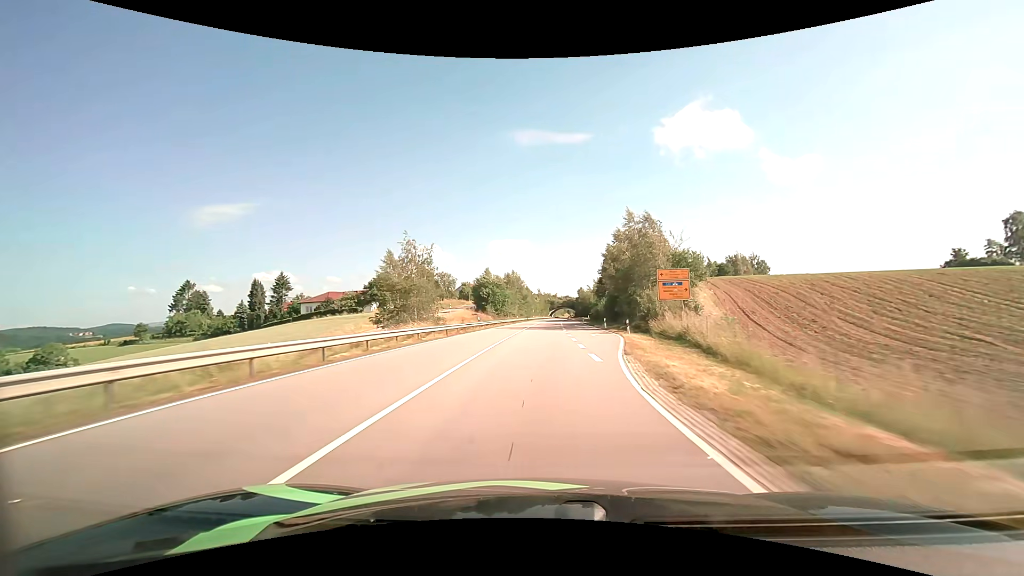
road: primary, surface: asphalt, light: Day
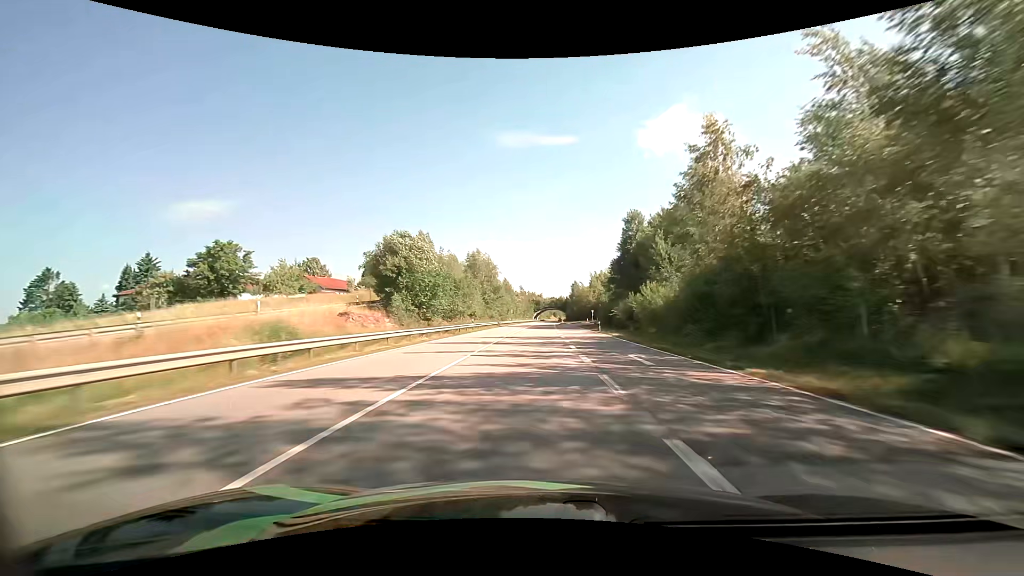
(+1.0, +48.3) m; +2°
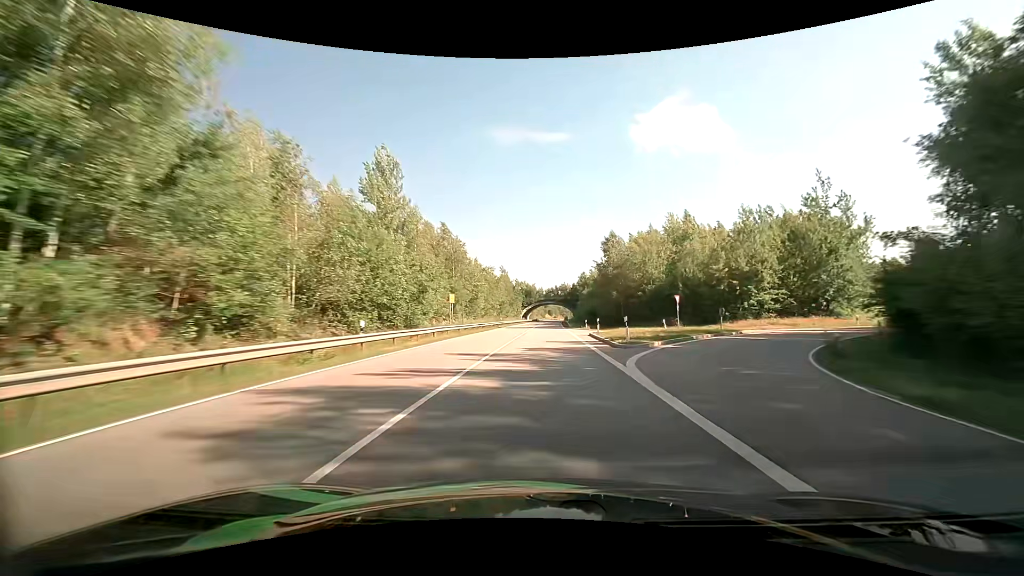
(+0.5, +81.5) m; +1°
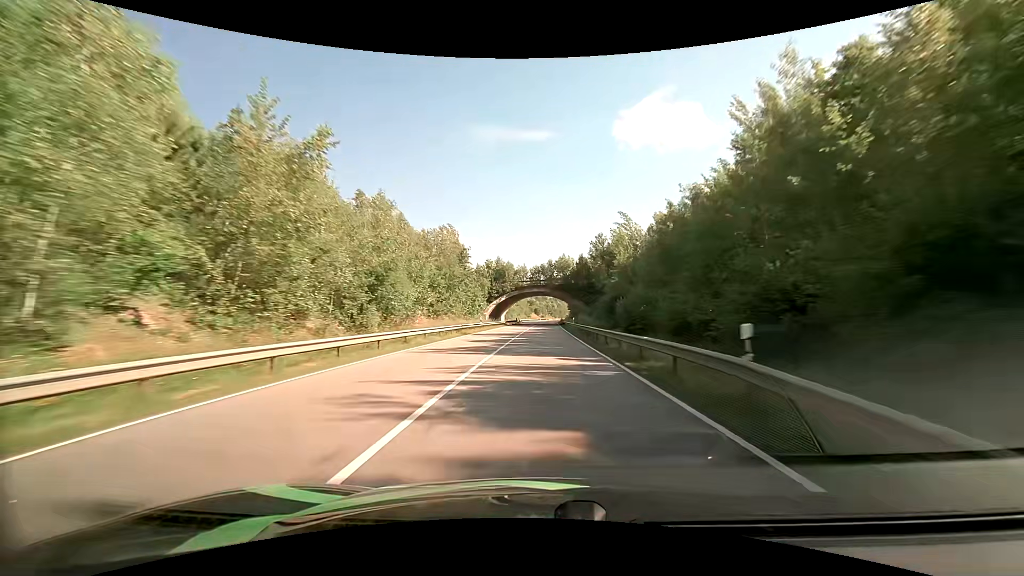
(+0.9, +66.5) m; +1°
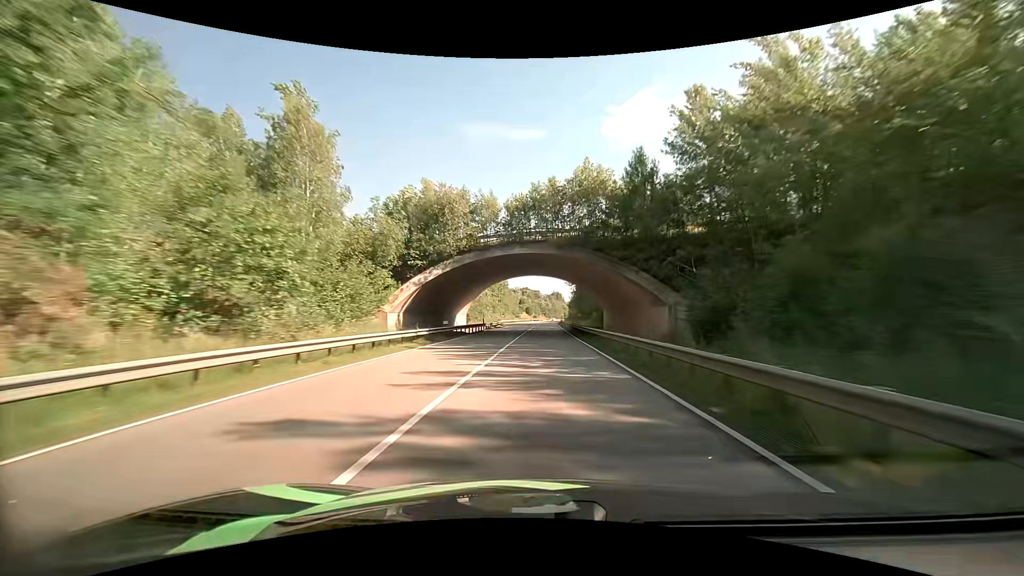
(+0.4, +50.6) m; +1°
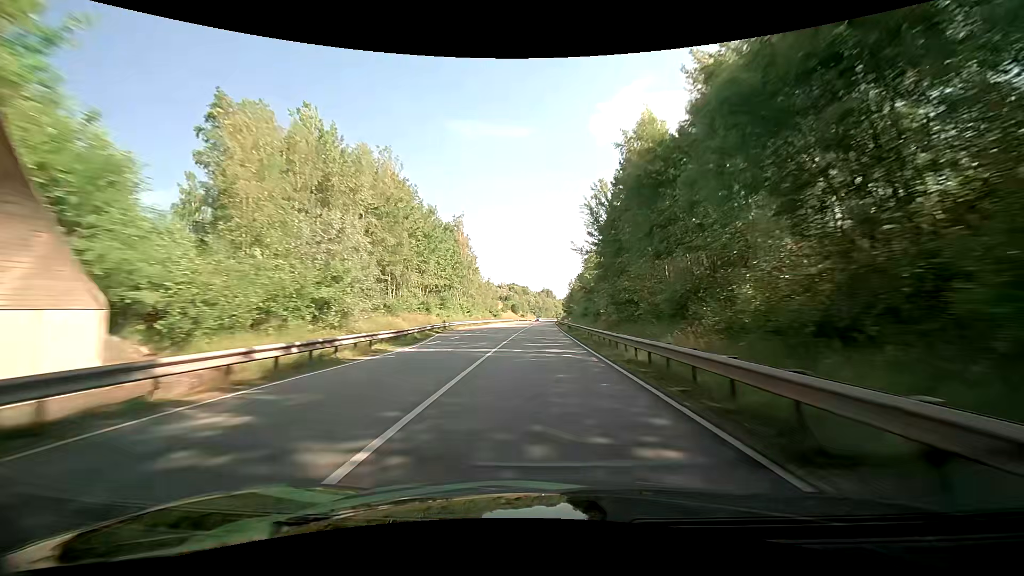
(+0.8, +51.2) m; +1°
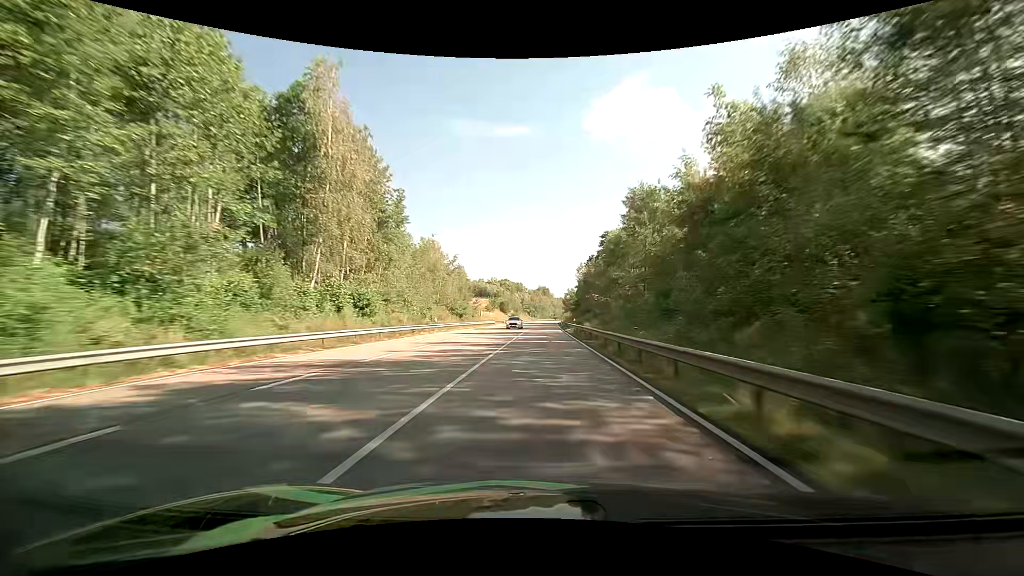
(-0.1, +51.6) m; 0°
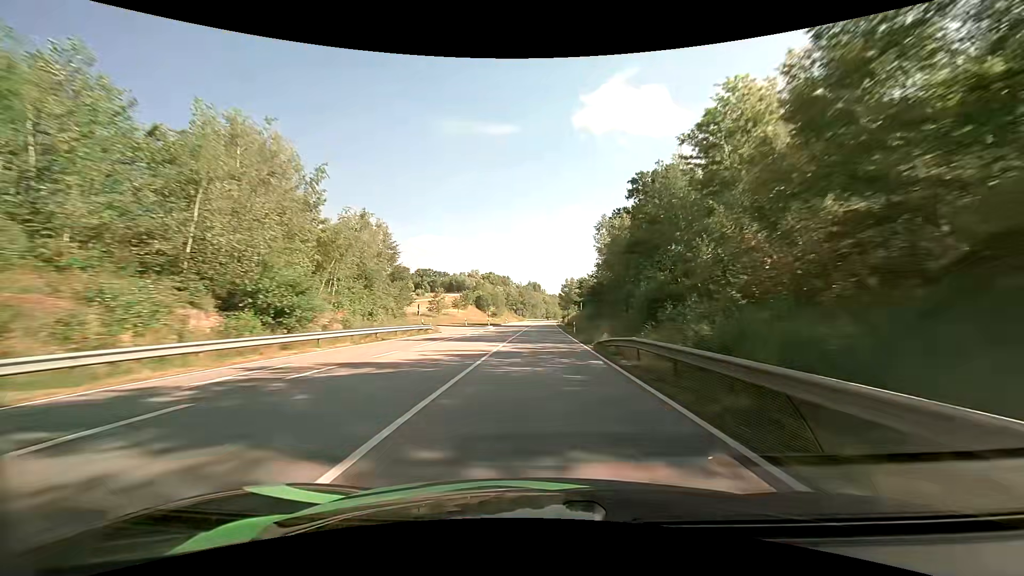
(+0.5, +52.5) m; +1°
(0, +10) (0, +20) (0, +30) (0, +40) (0, +50) (0, +60) (0, +70) (+1, +80) (+1, +90) (+1, +100) m
